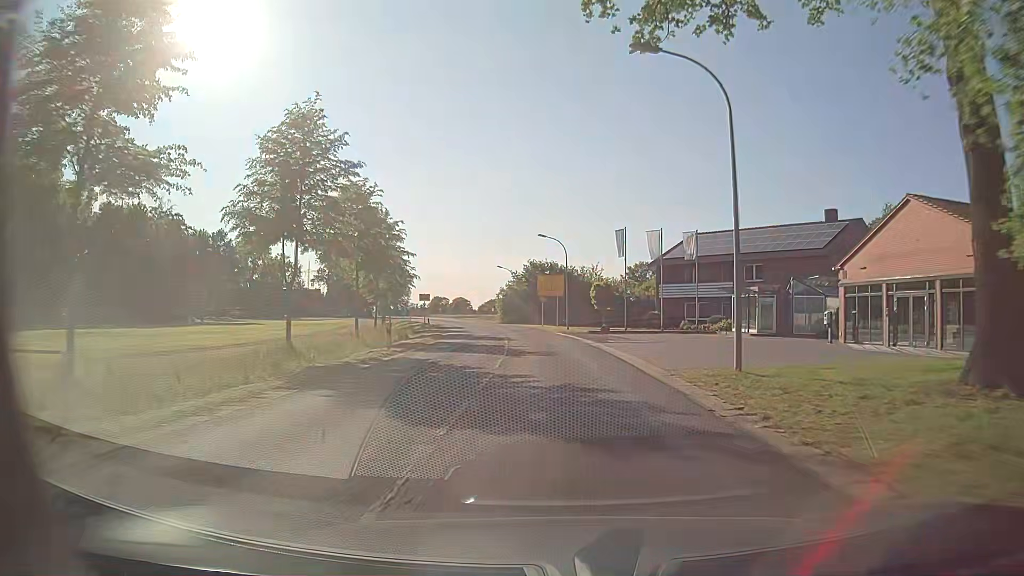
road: secondary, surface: asphalt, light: Day
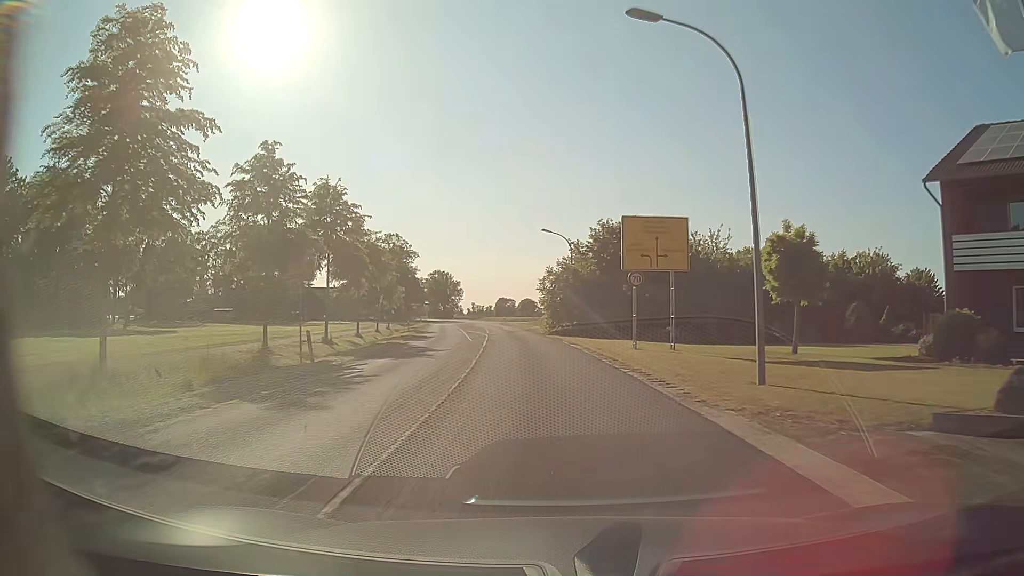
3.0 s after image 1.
(-1.8, +39.5) m; -7°
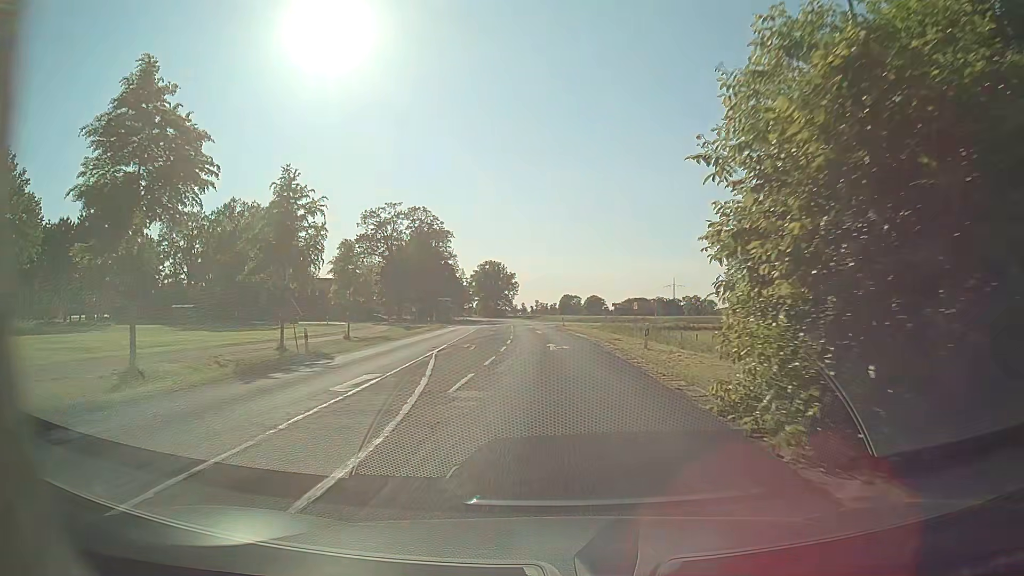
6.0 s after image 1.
(-2.2, +39.5) m; -6°
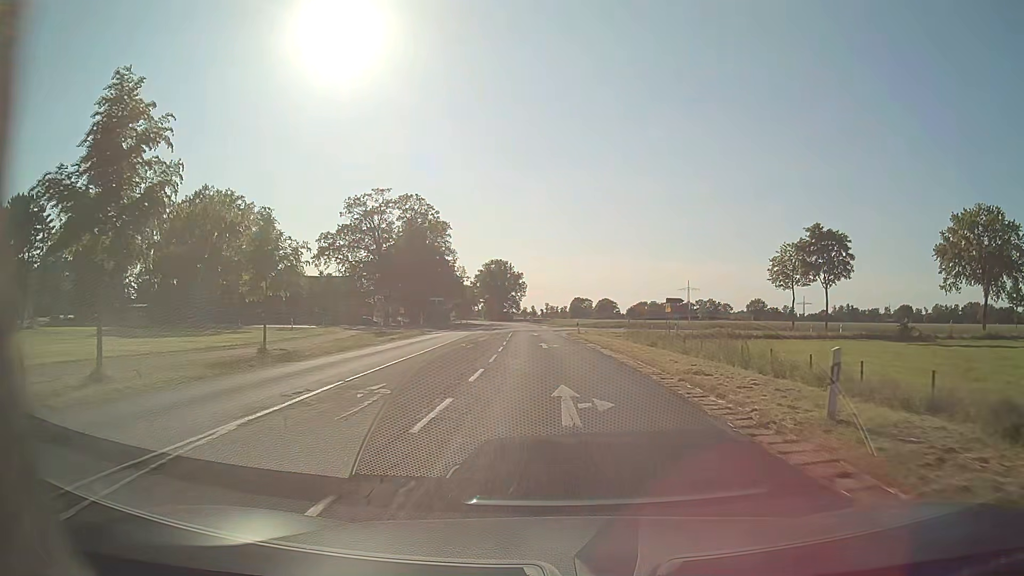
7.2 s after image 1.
(-0.2, +16.0) m; -1°
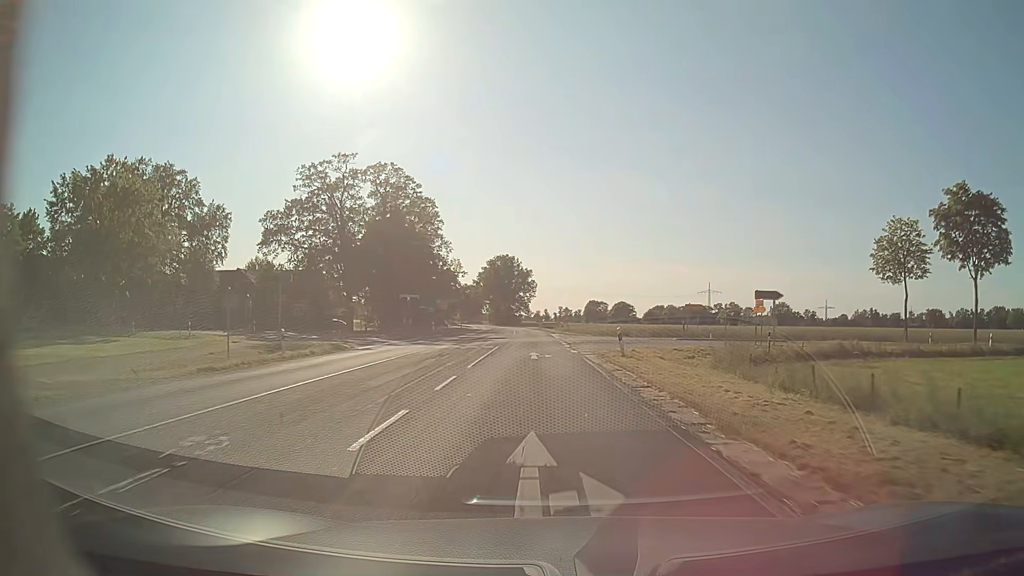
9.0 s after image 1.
(-0.1, +25.3) m; -1°
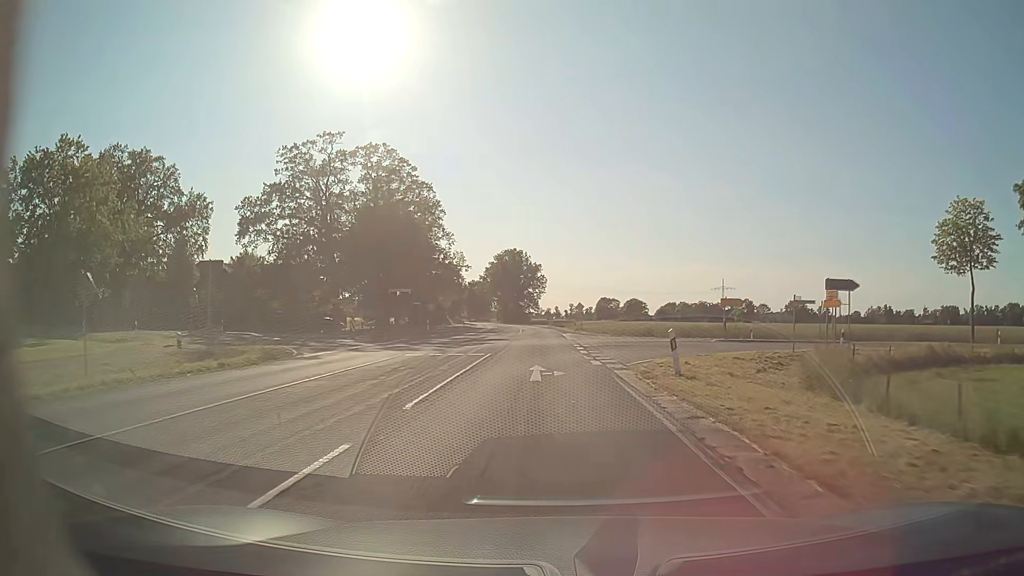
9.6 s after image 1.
(-0.1, +9.1) m; -1°
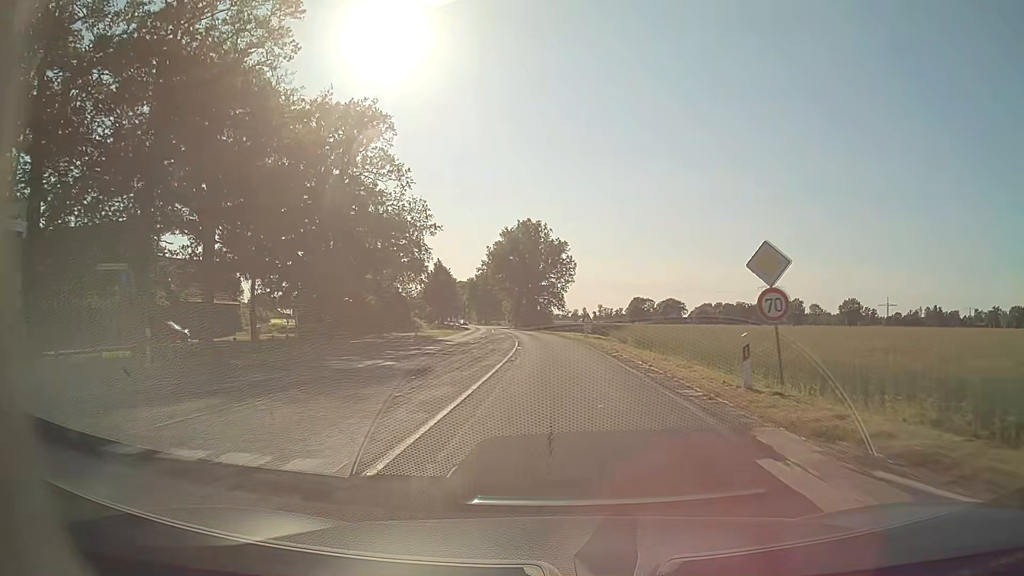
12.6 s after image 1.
(-1.1, +49.6) m; -2°
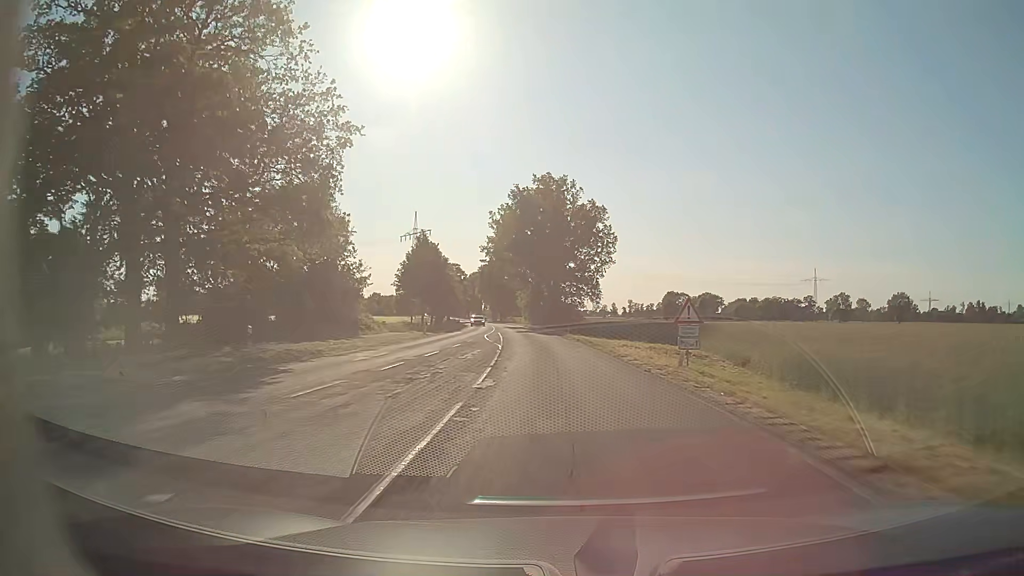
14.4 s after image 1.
(-0.5, +31.6) m; -2°
(0, +10) (0, +20) (-1, +30) (-1, +40) (-2, +50) (-3, +60) (-4, +70) (-6, +80) (-7, +90) (-8, +100) m
